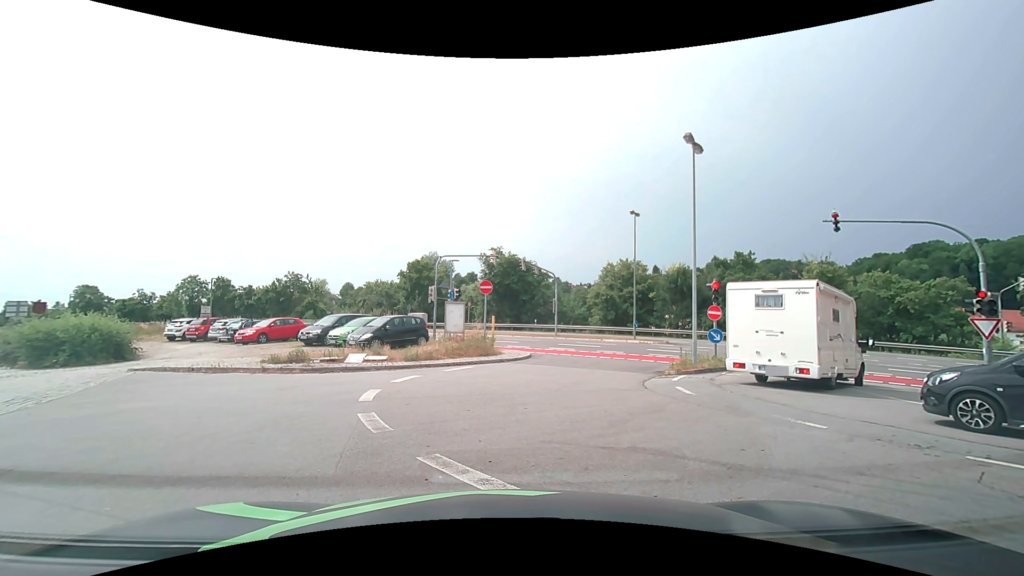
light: Day
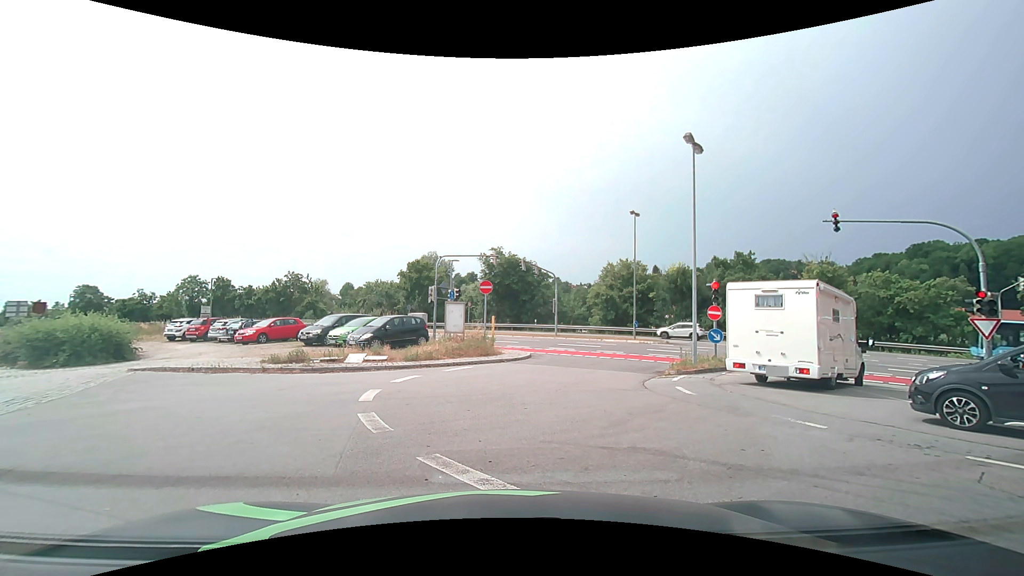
(0.0, 0.0) m; 0°
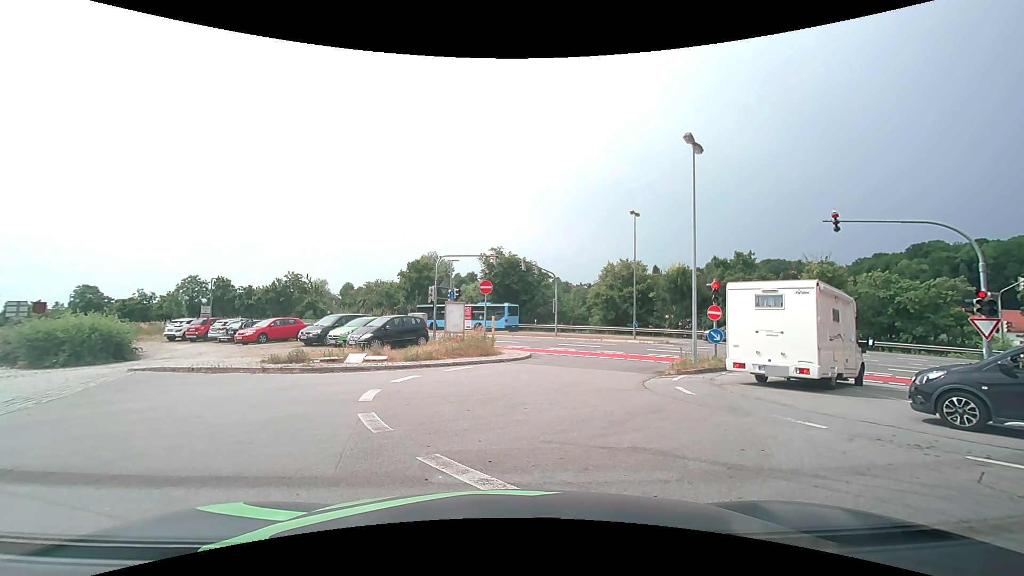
(0.0, 0.0) m; 0°
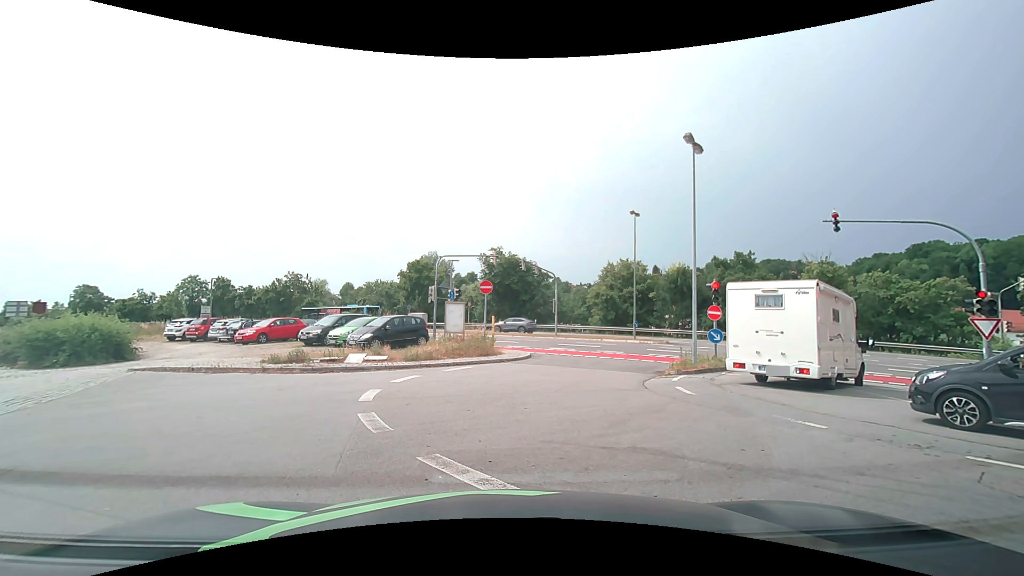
(0.0, 0.0) m; 0°
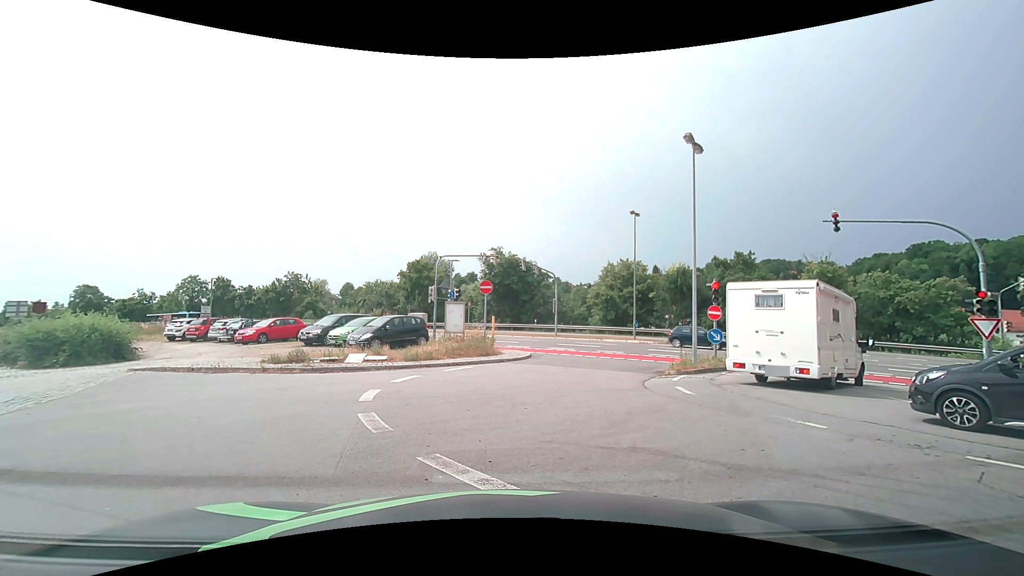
(0.0, 0.0) m; 0°
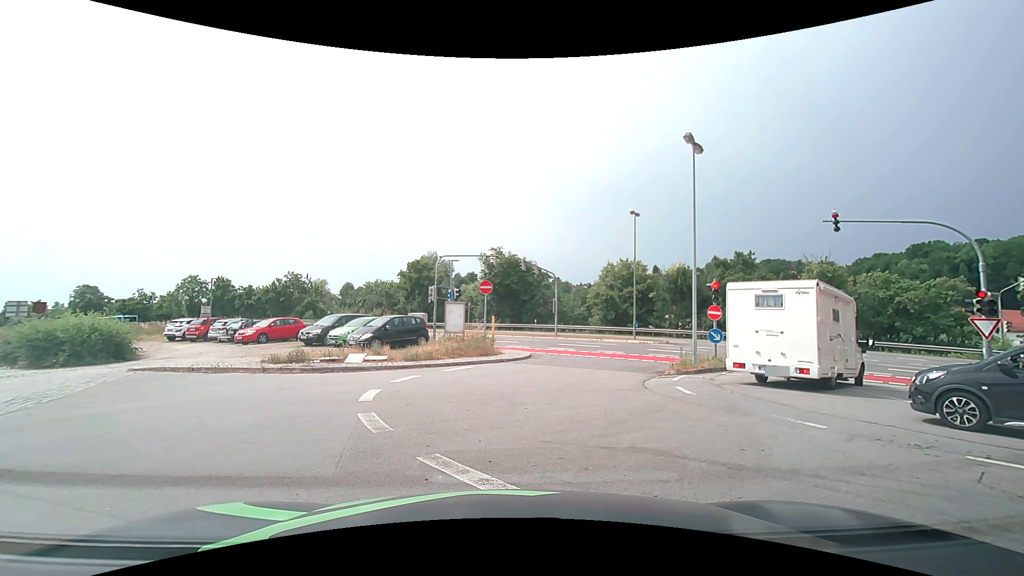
(0.0, 0.0) m; 0°
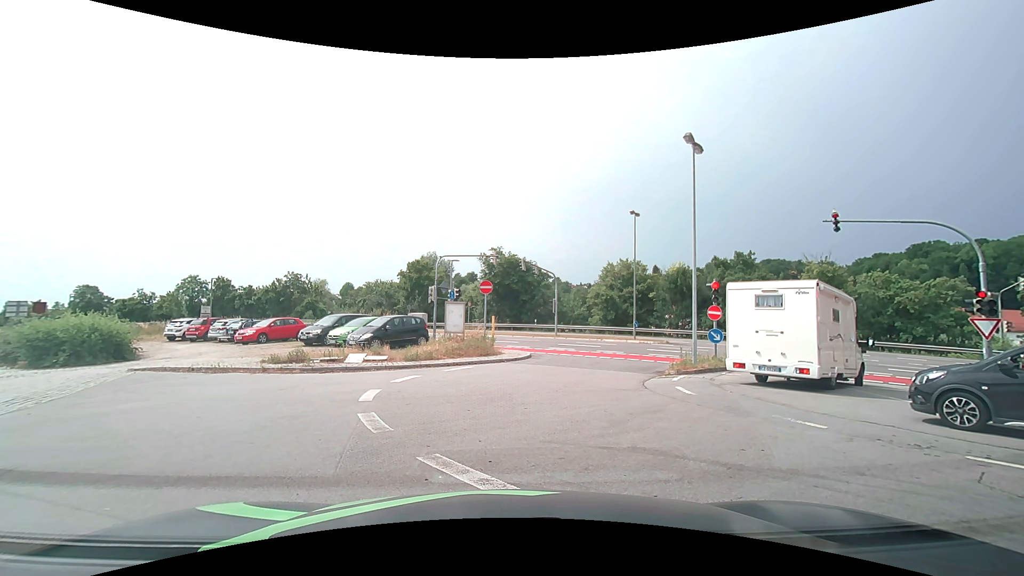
(0.0, 0.0) m; 0°
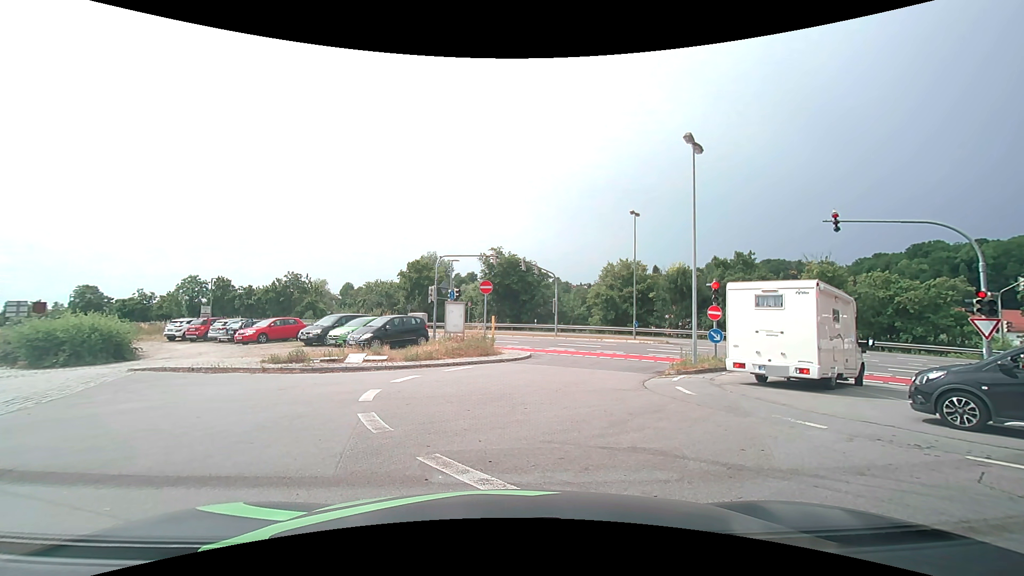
(0.0, 0.0) m; 0°
